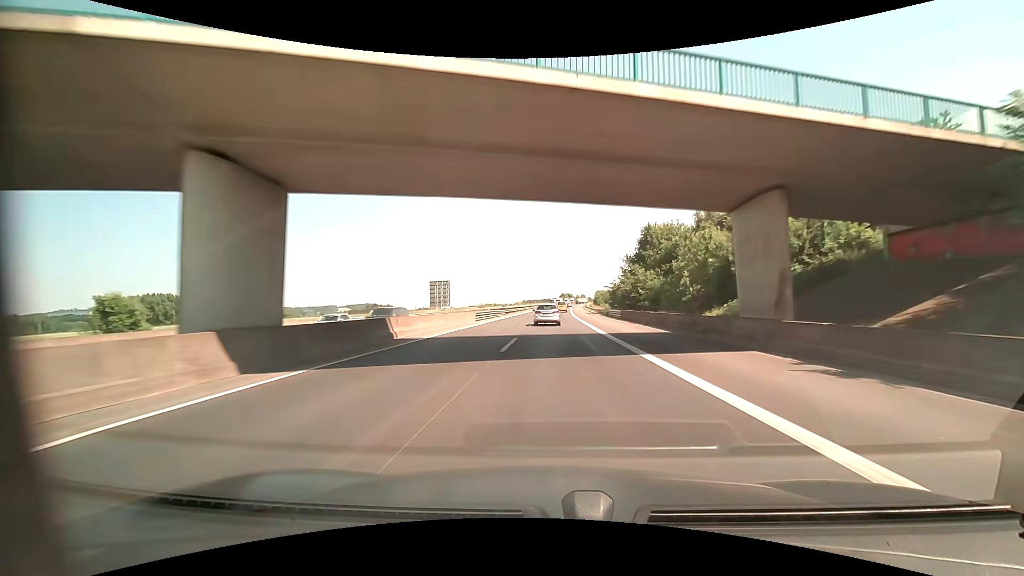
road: motorway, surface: asphalt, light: Day
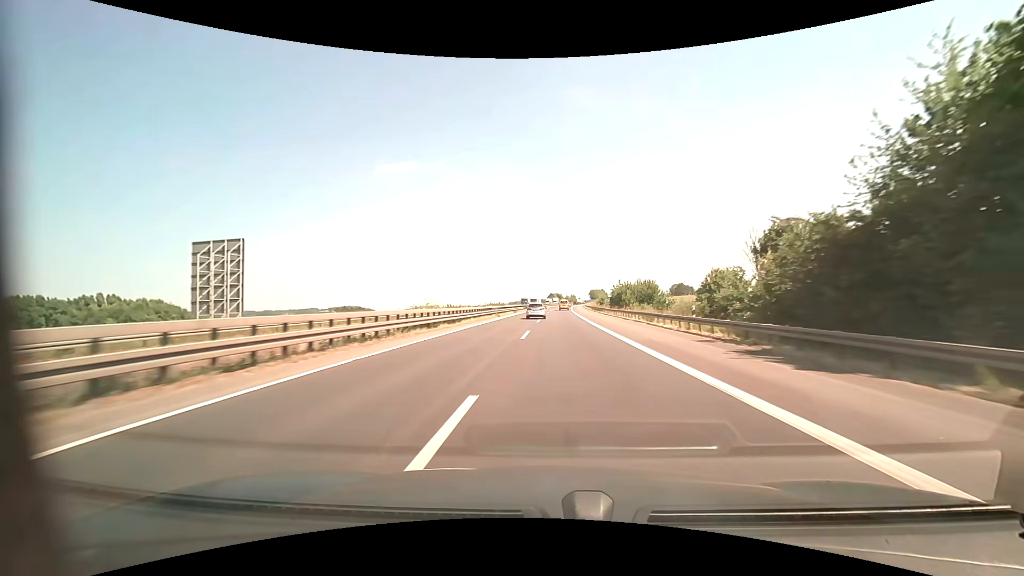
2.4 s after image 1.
(+0.9, +67.2) m; +2°
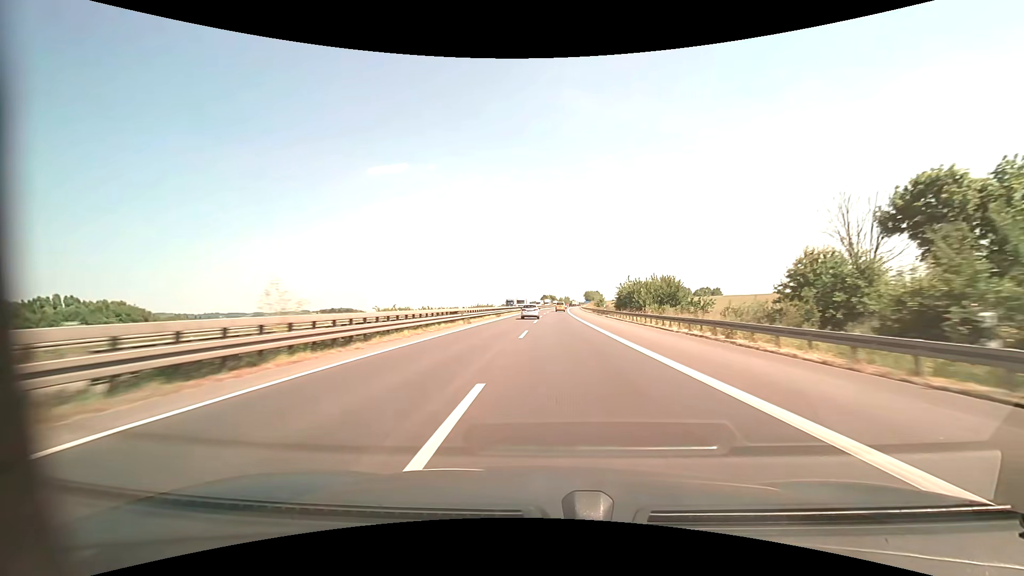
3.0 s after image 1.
(+0.1, +17.0) m; +1°
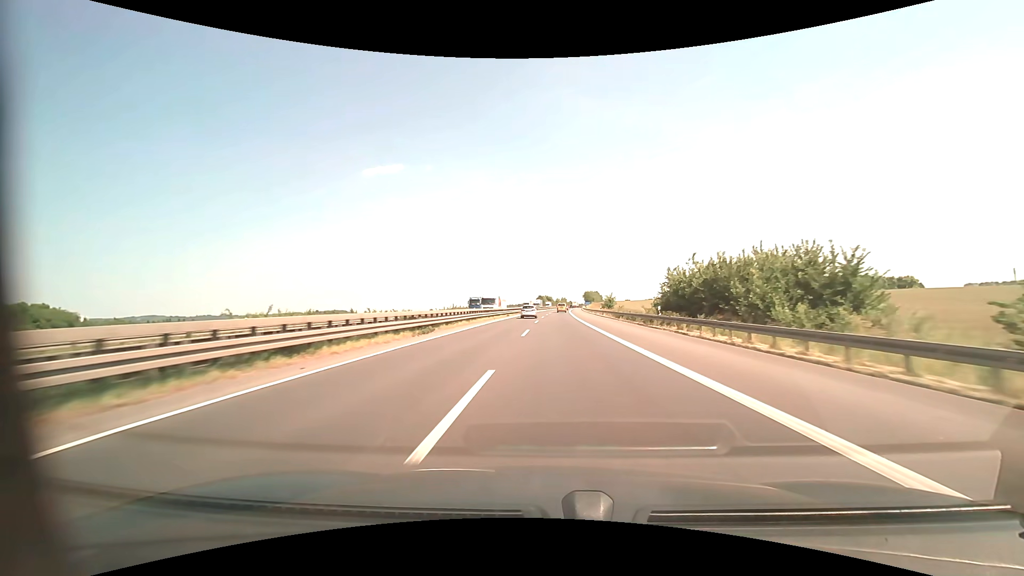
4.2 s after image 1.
(+0.3, +34.1) m; +1°
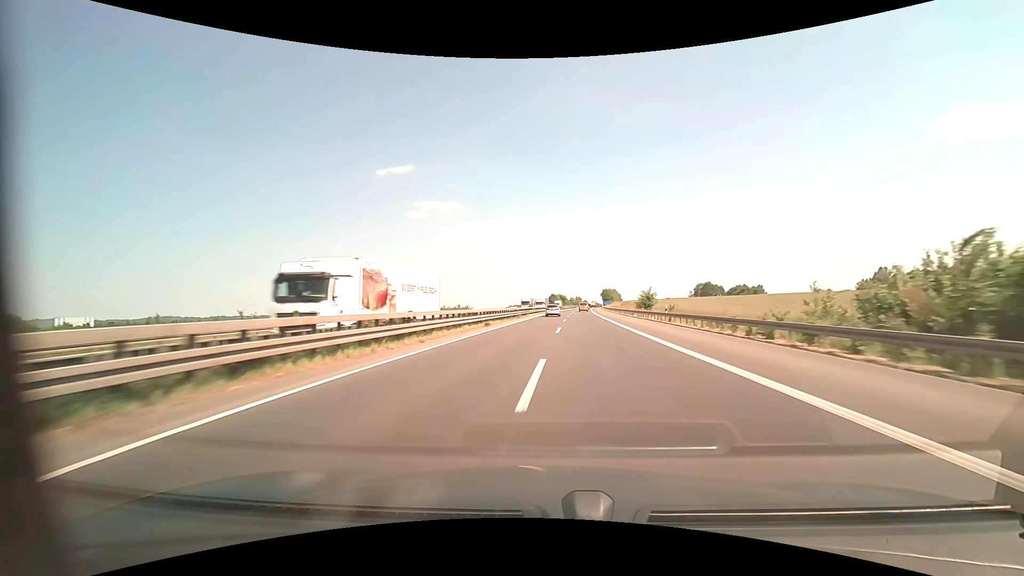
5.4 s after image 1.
(-0.3, +34.2) m; -1°
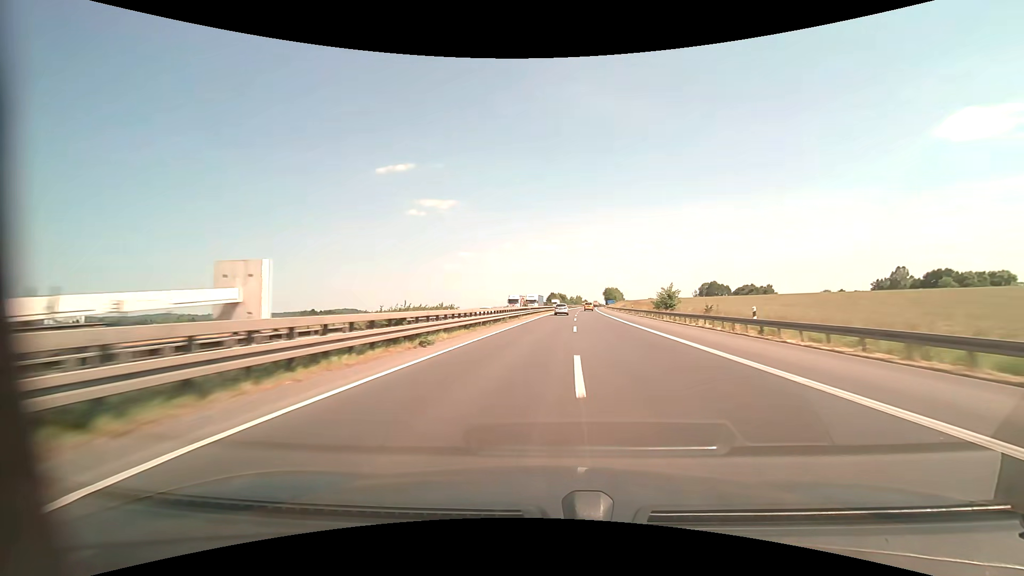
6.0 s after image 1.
(0.0, +17.0) m; 0°
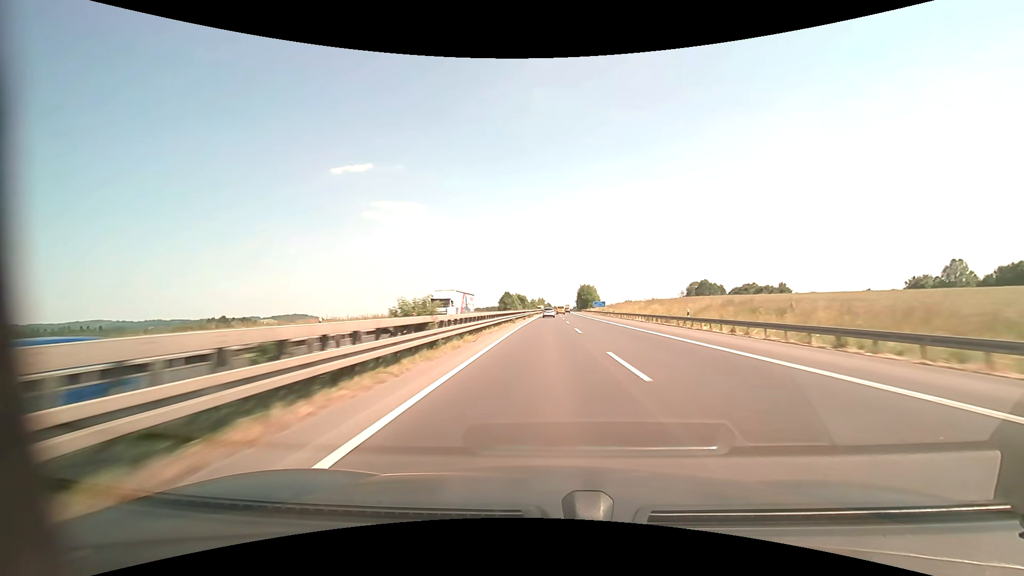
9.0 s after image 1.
(+3.6, +88.6) m; +5°
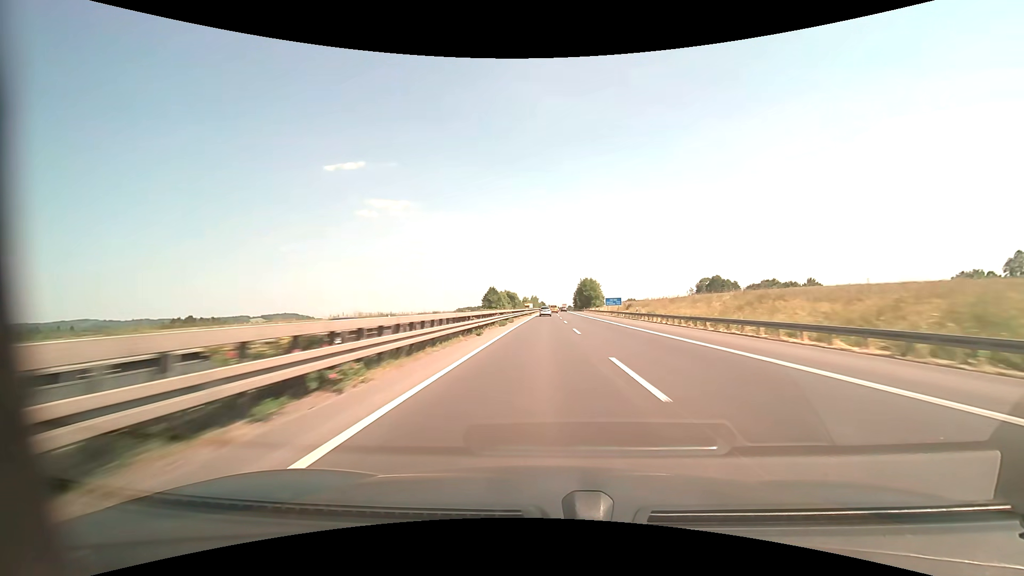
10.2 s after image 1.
(+0.3, +38.3) m; +1°
(0, +10) (0, +20) (0, +30) (0, +40) (0, +50) (0, +60) (0, +70) (0, +80) (+1, +90) (+1, +100) m
